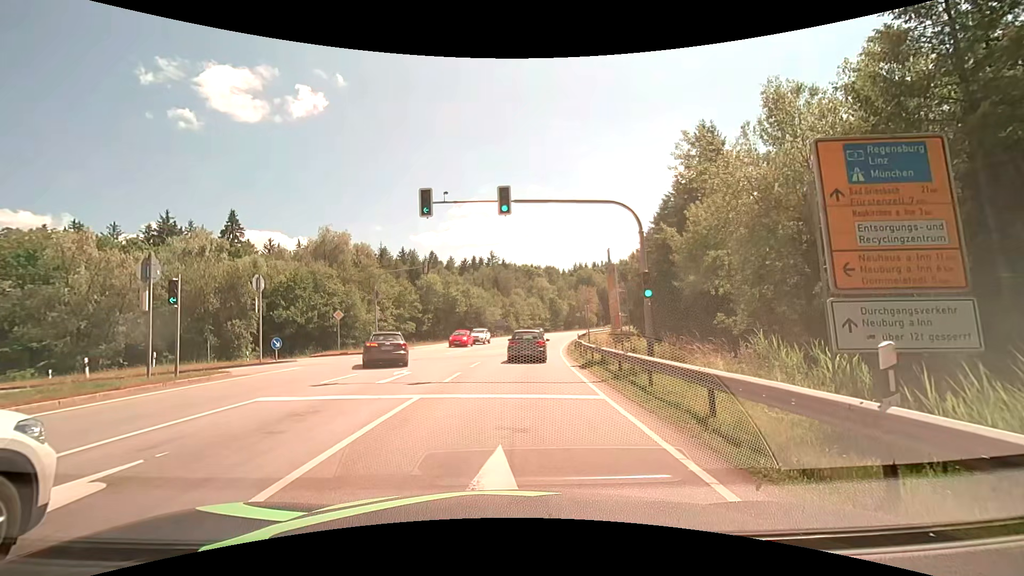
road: secondary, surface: asphalt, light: Day
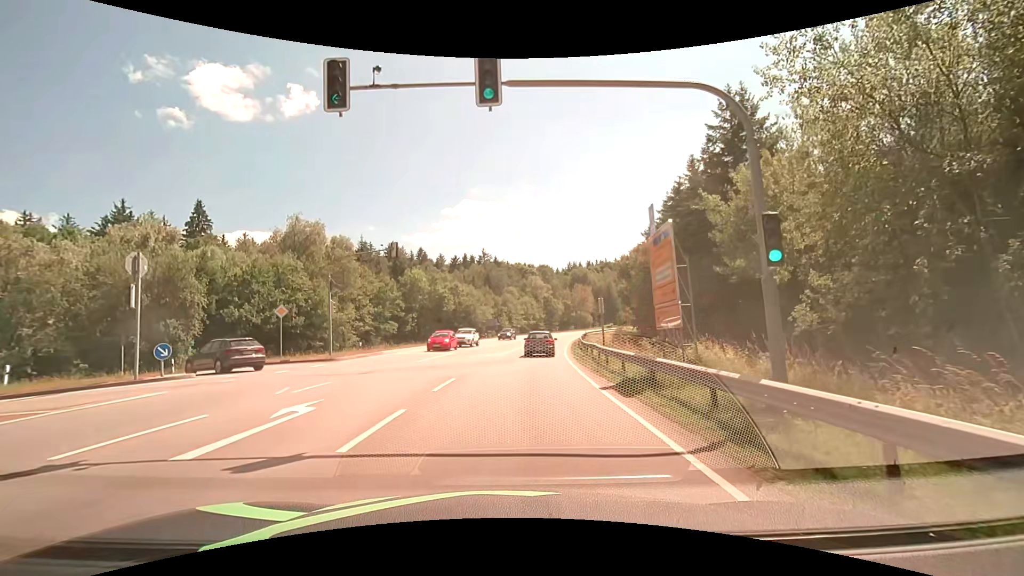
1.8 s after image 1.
(+0.1, +8.4) m; +2°
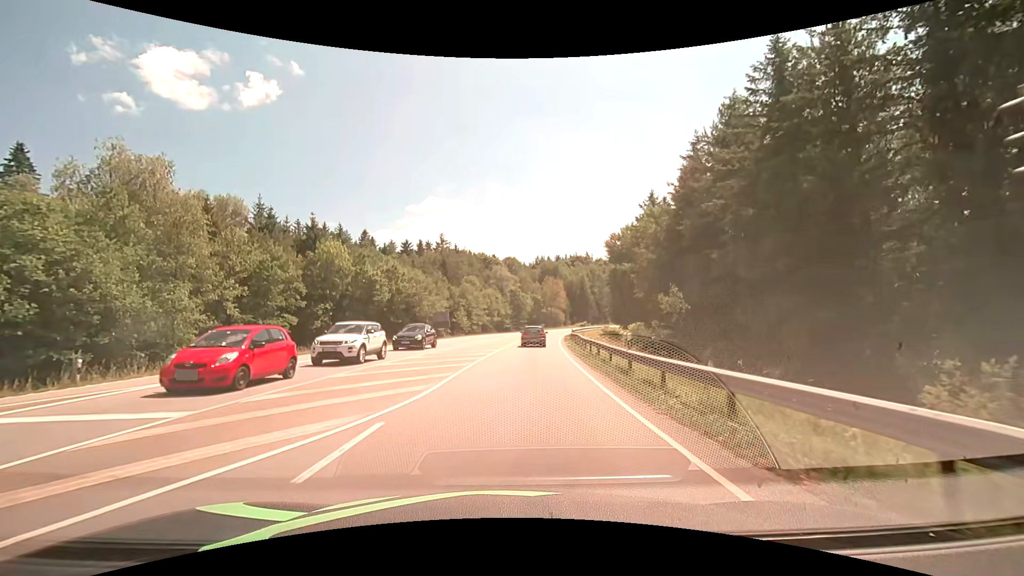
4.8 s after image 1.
(+0.6, +25.5) m; +3°
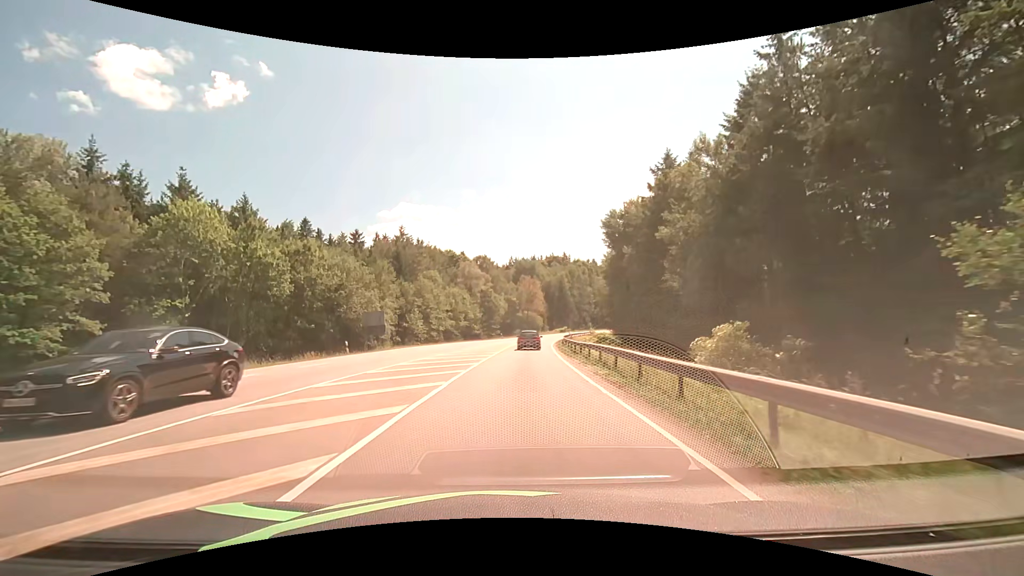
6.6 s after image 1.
(+0.6, +22.0) m; +3°
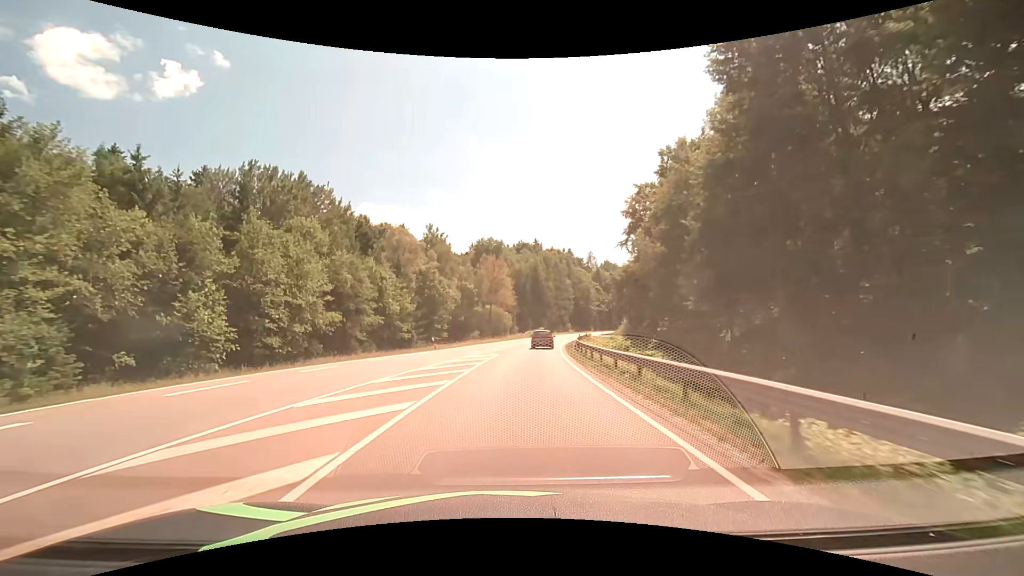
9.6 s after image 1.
(+1.9, +45.6) m; +4°
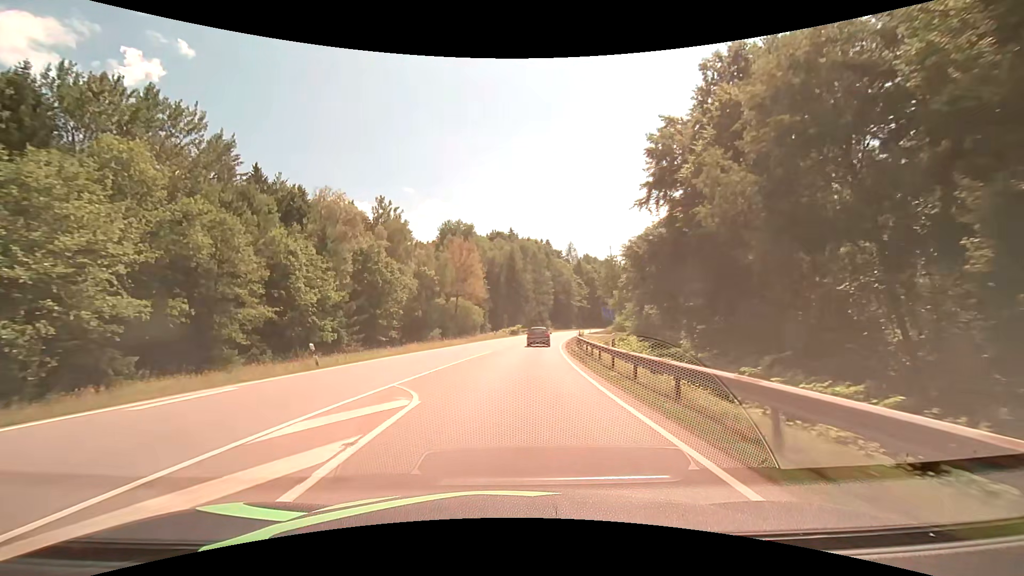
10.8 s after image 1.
(+0.6, +20.0) m; +3°
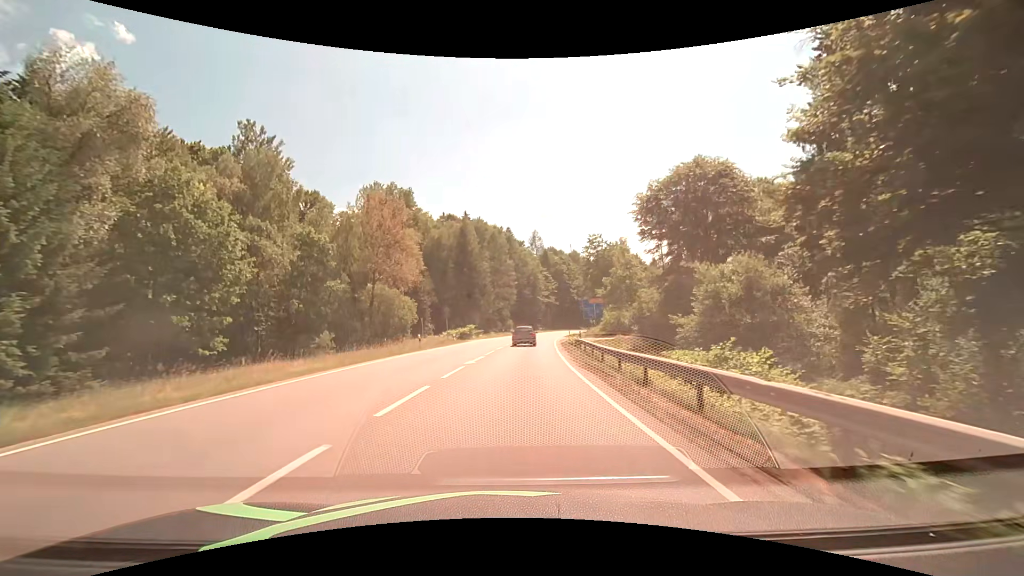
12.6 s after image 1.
(+1.1, +29.7) m; +5°
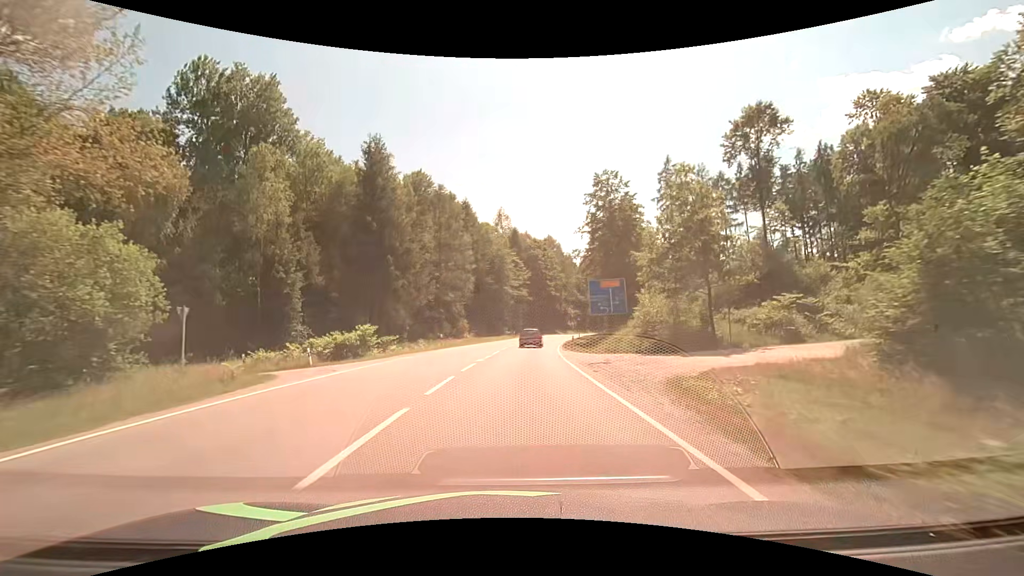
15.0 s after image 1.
(+1.6, +39.3) m; +4°
(0, +10) (0, +20) (+1, +30) (+1, +40) (+2, +50) (+4, +60) (+6, +70) (+8, +79) (+10, +89) (+12, +99) m
